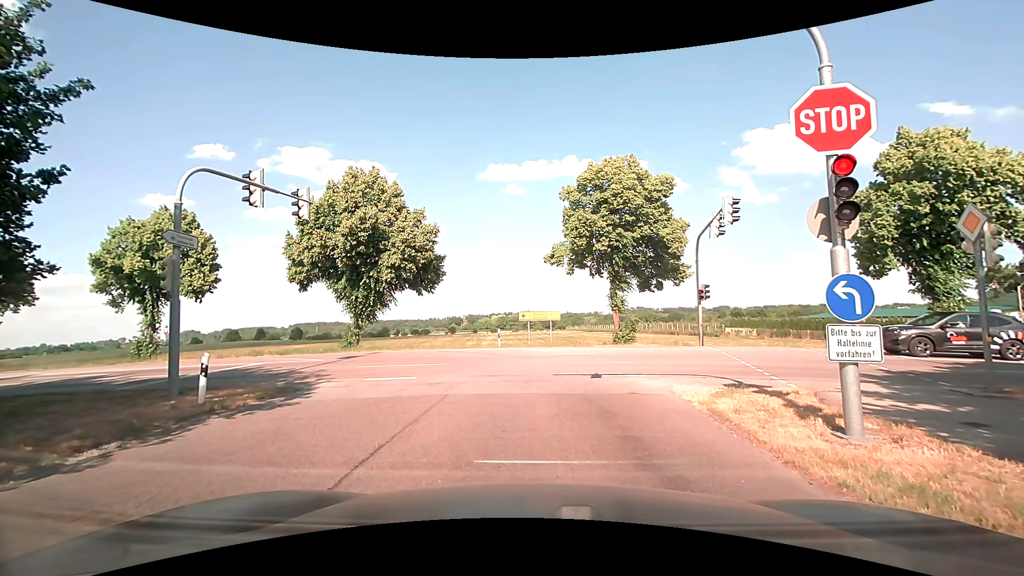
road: tertiary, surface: asphalt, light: Day
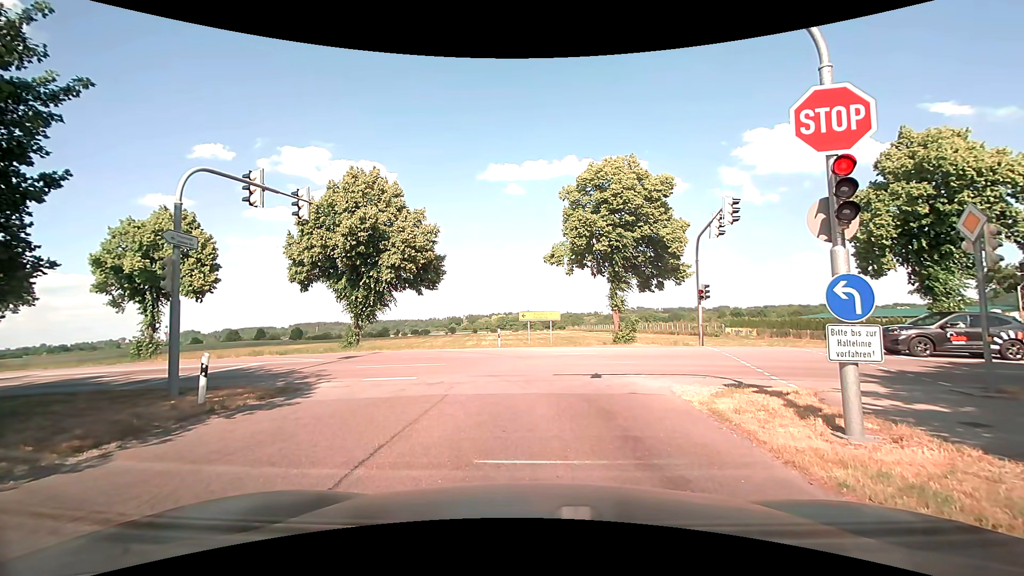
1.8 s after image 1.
(0.0, 0.0) m; 0°
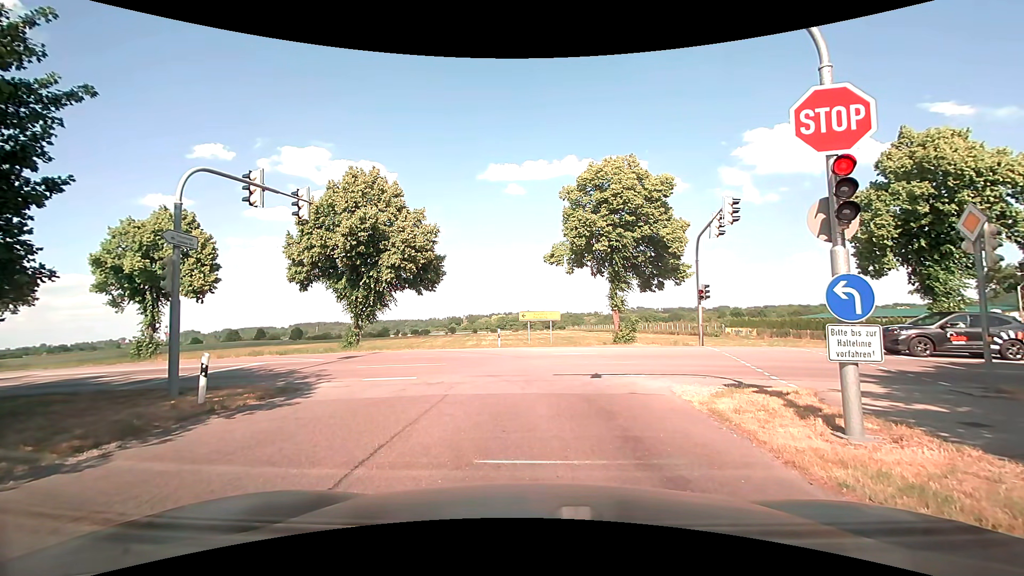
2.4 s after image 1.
(0.0, 0.0) m; 0°
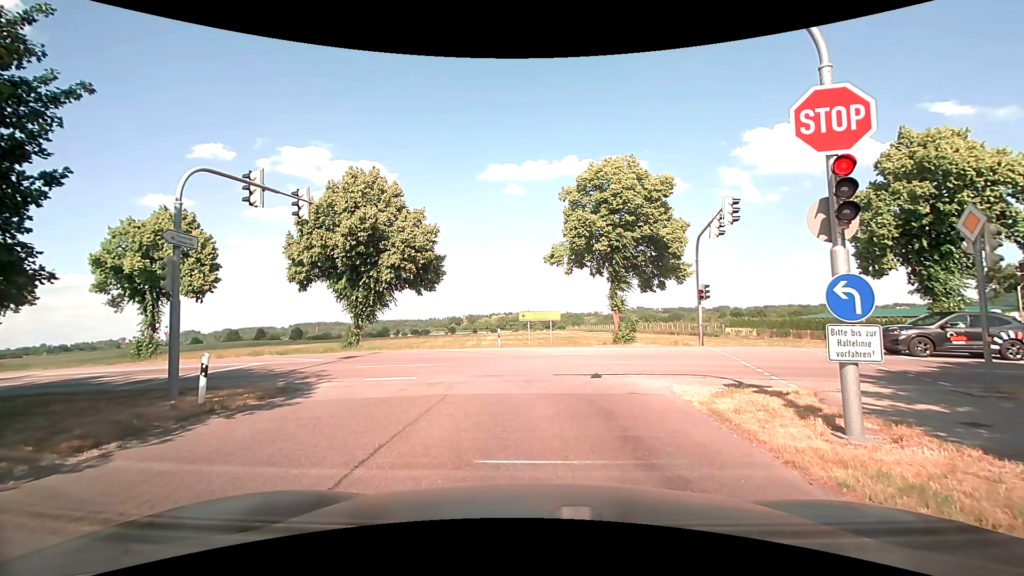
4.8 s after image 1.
(0.0, 0.0) m; 0°
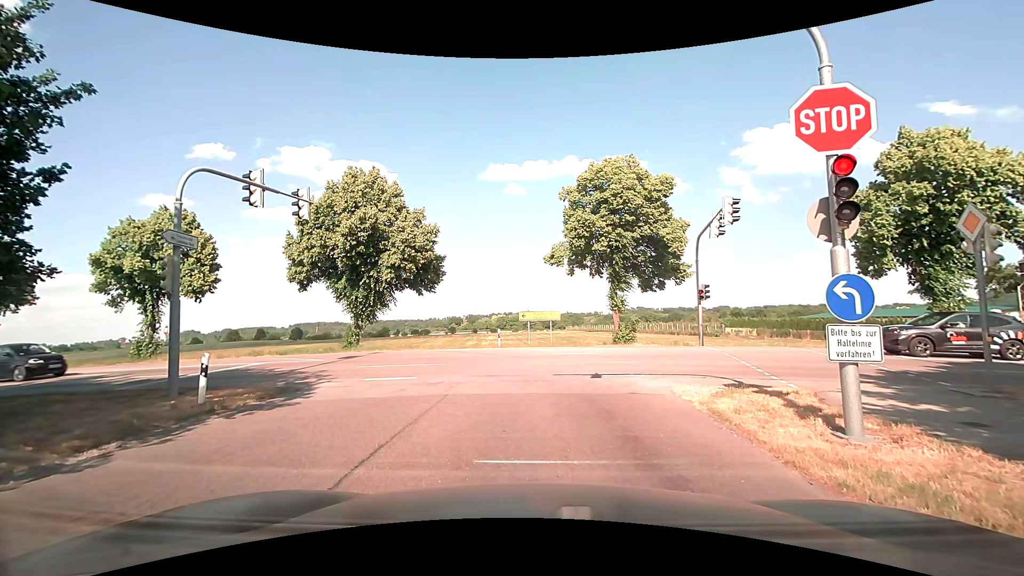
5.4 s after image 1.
(0.0, 0.0) m; 0°
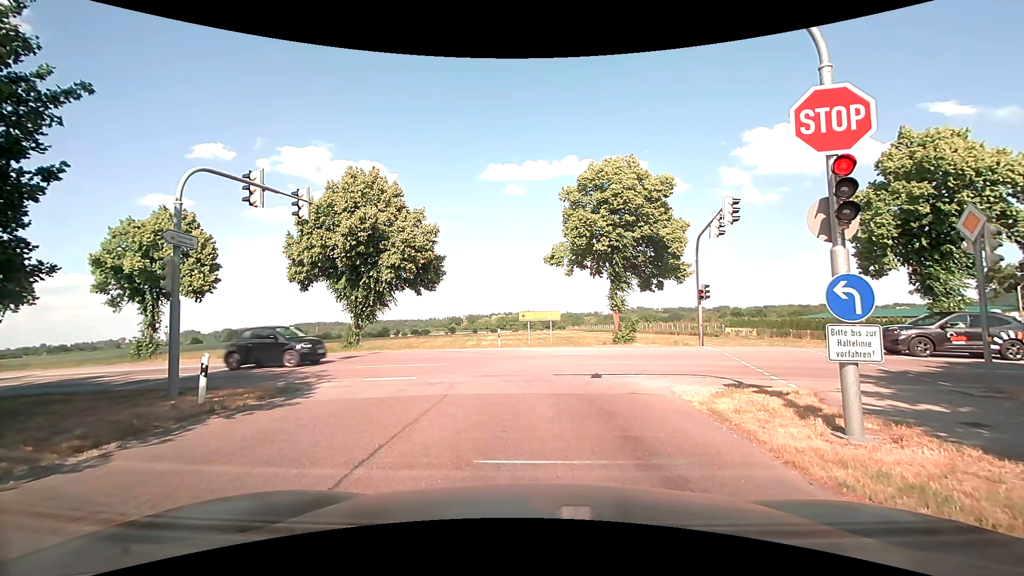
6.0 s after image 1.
(0.0, 0.0) m; 0°
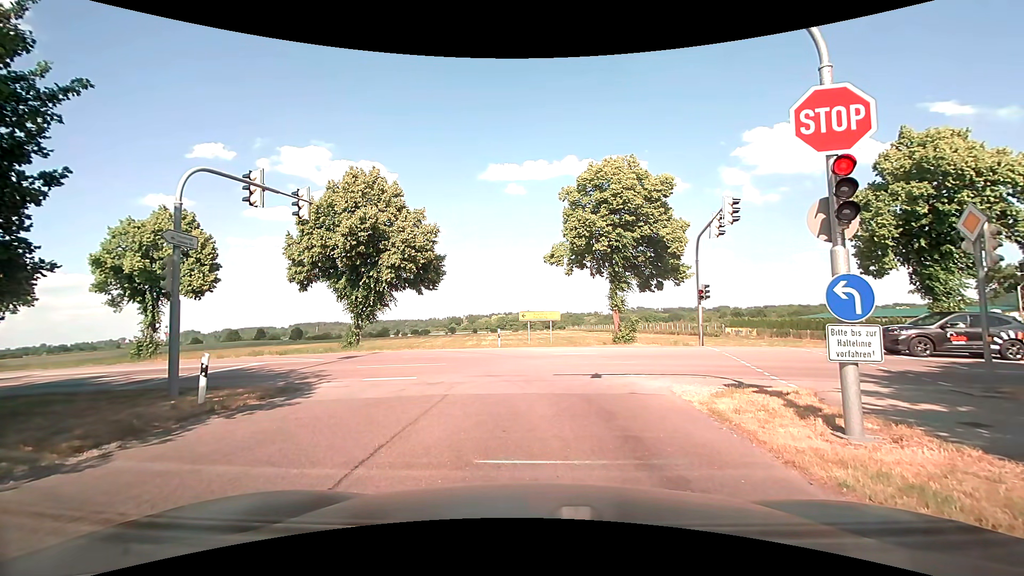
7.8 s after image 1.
(0.0, 0.0) m; 0°
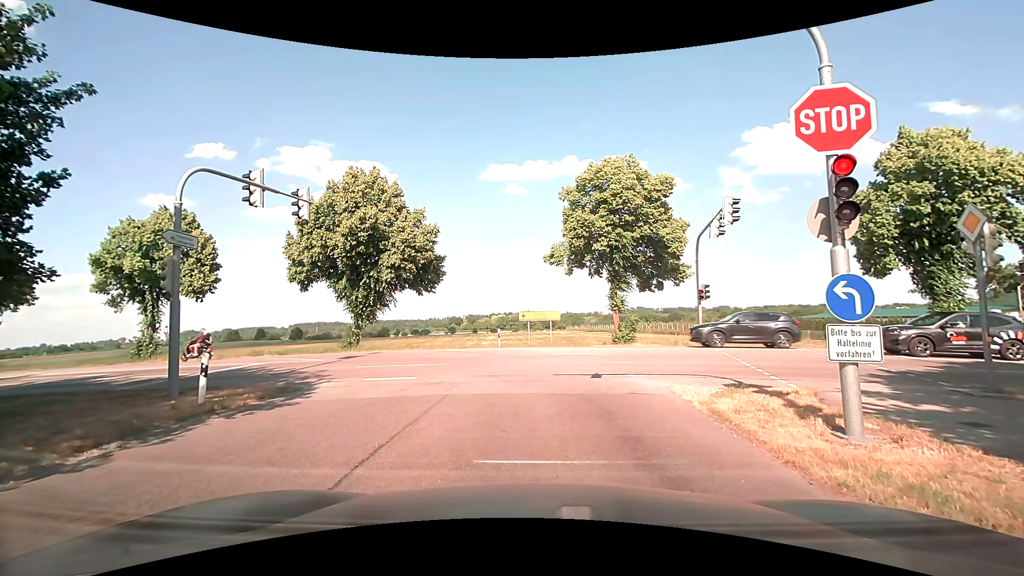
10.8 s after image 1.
(0.0, 0.0) m; 0°
